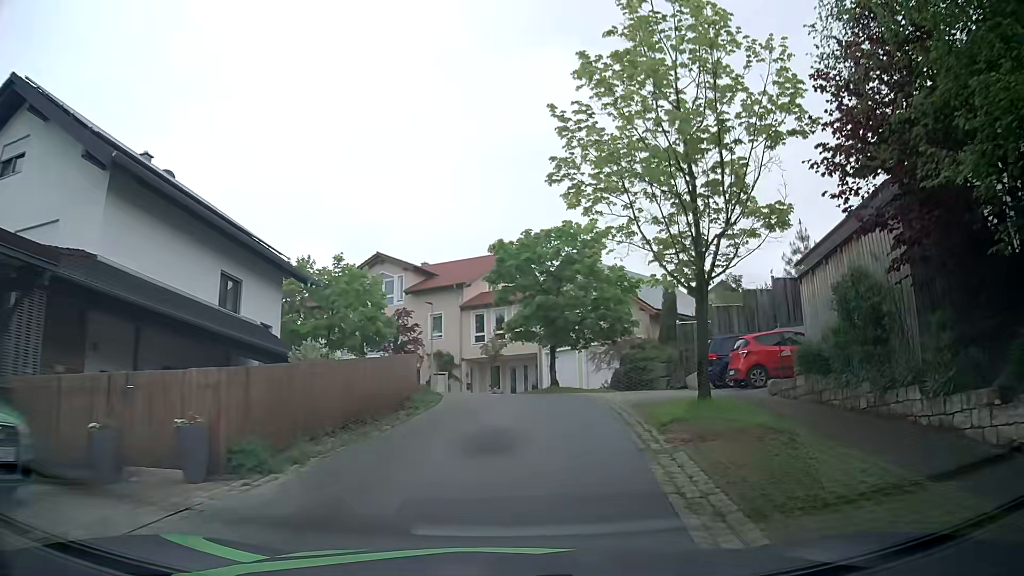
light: Day
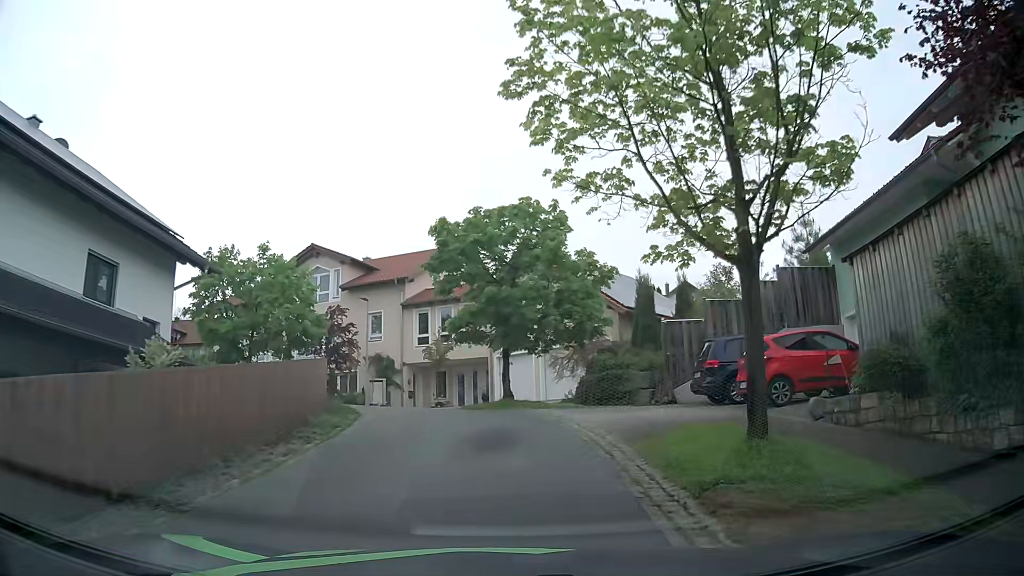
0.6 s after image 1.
(+0.2, +4.8) m; +5°
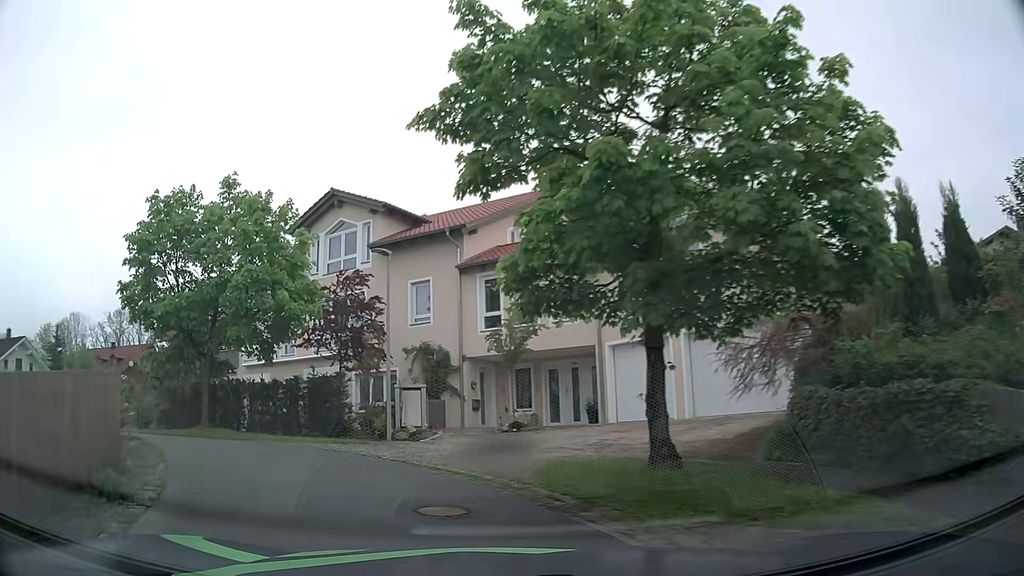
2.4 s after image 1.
(-0.2, +13.1) m; -7°
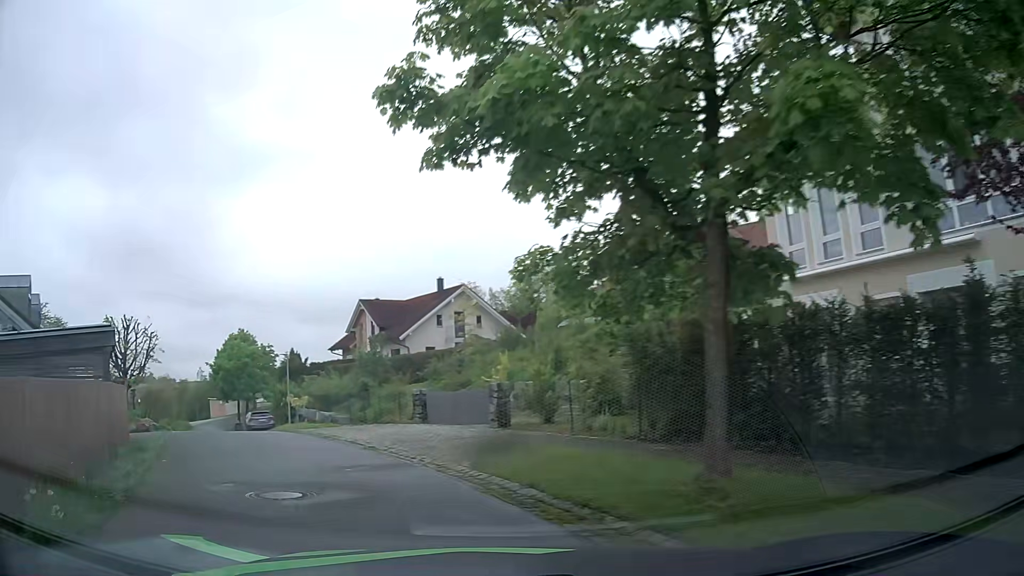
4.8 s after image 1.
(-5.5, +13.9) m; -45°
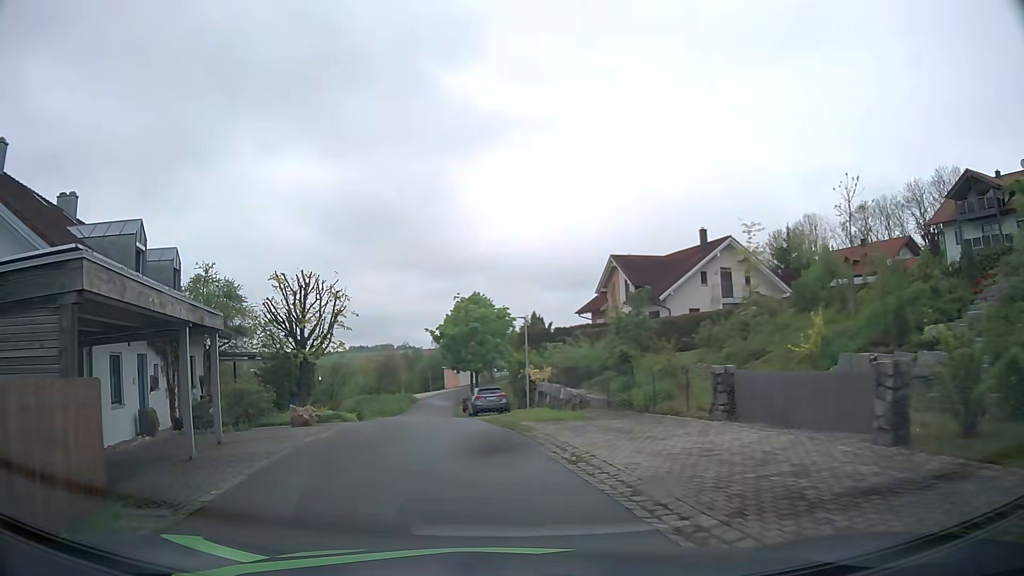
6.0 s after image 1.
(-1.6, +7.8) m; -20°
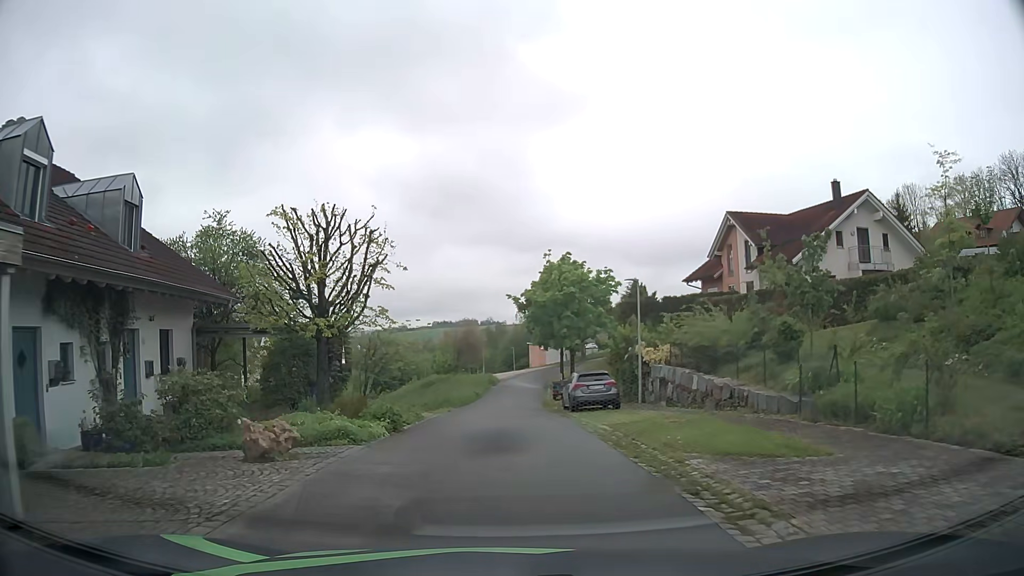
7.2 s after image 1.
(-0.9, +8.8) m; -8°
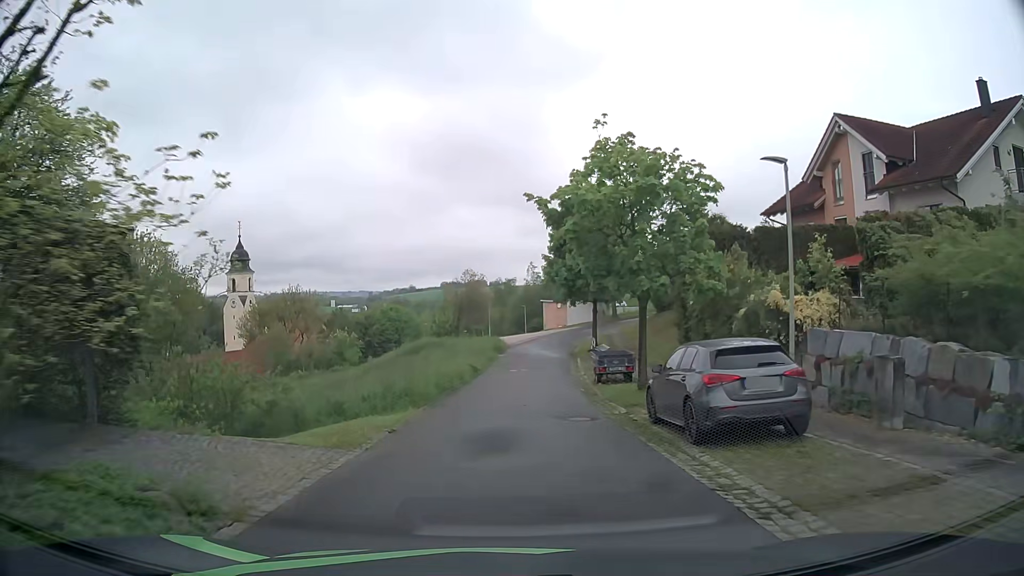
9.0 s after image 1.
(-0.2, +14.7) m; -1°
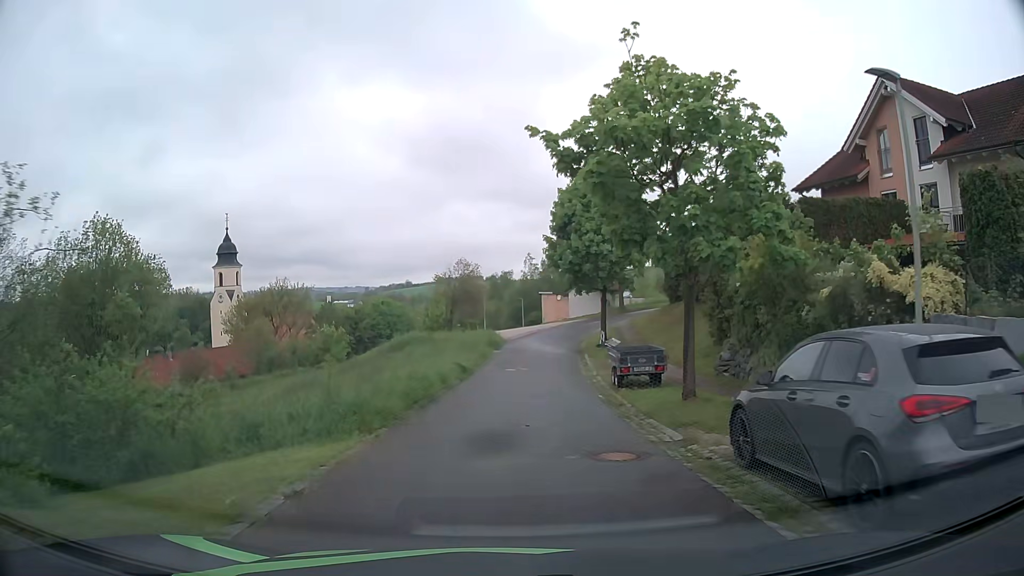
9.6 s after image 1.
(0.0, +5.0) m; 0°
